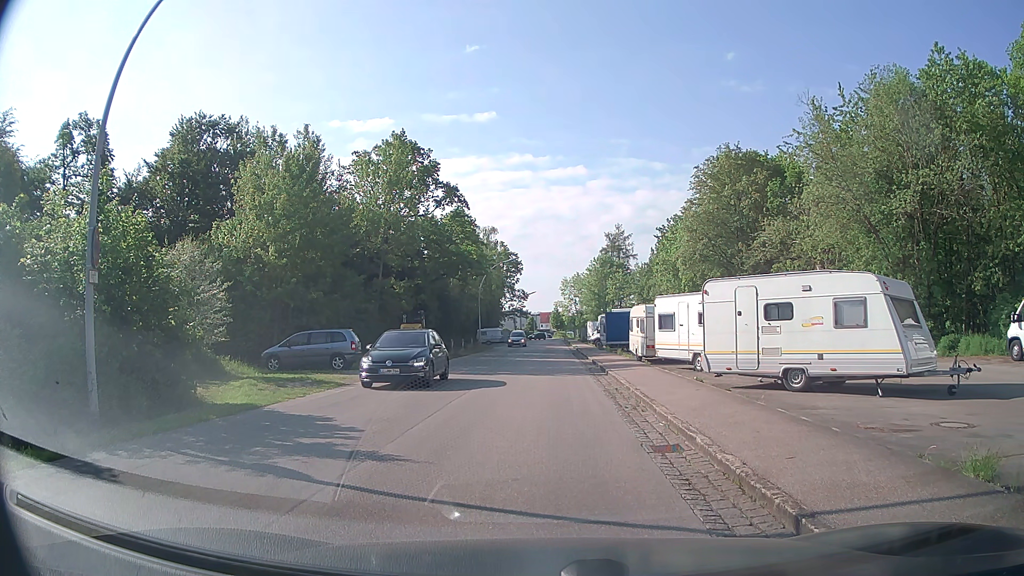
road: residential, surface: asphalt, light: Day
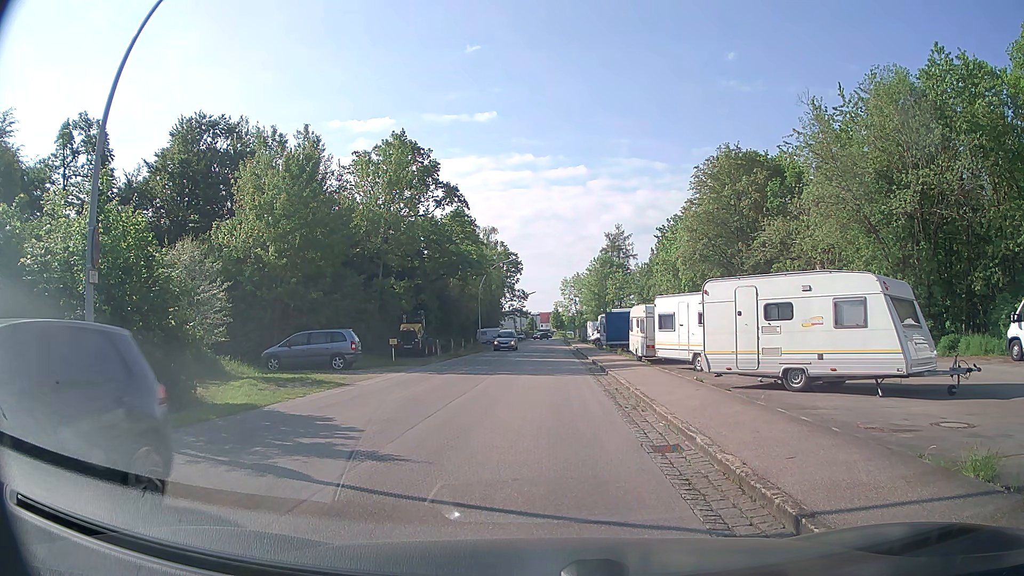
(0.0, 0.0) m; 0°
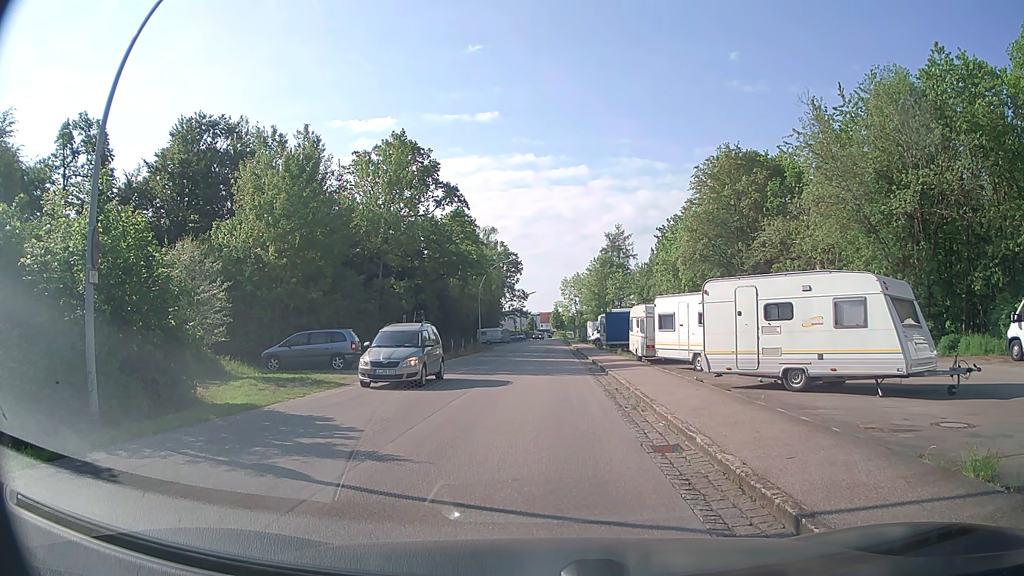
(0.0, 0.0) m; 0°
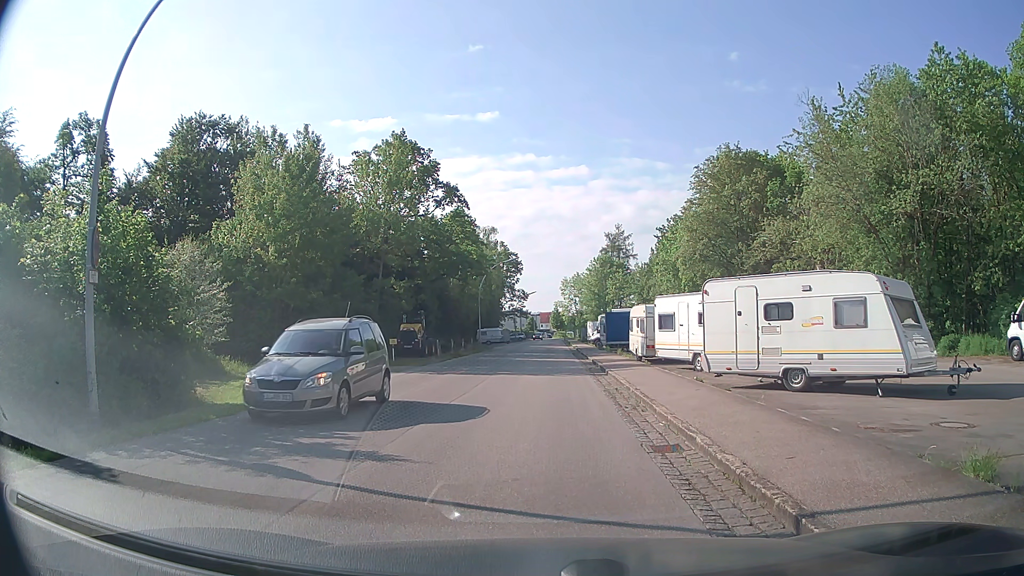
(0.0, 0.0) m; 0°
